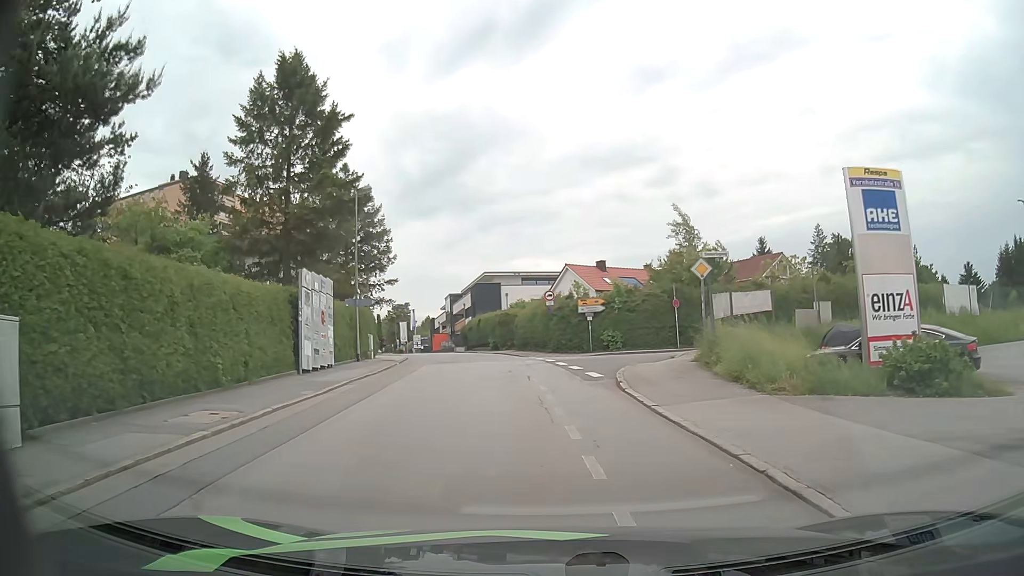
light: Day
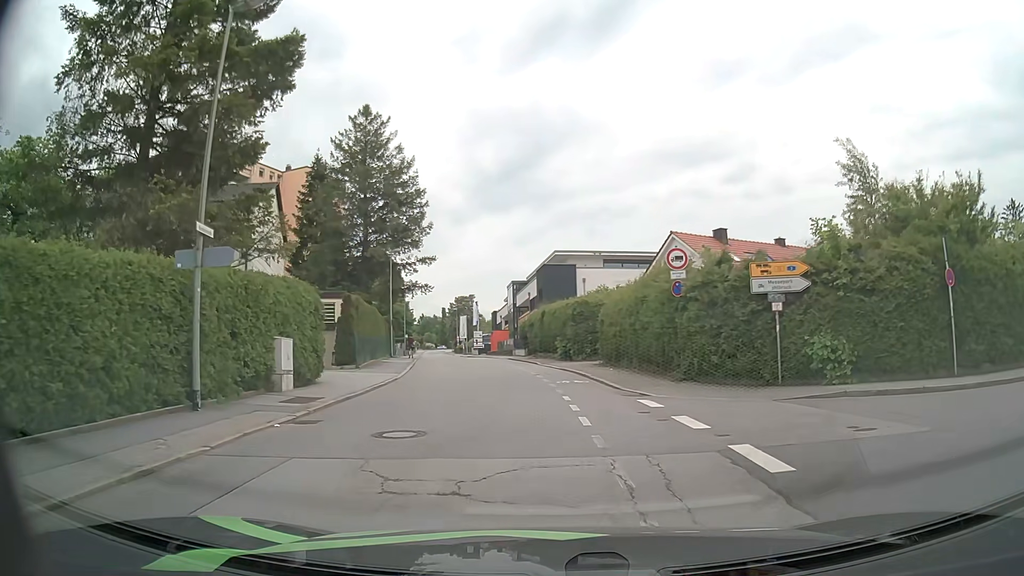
(-1.2, +20.1) m; -7°
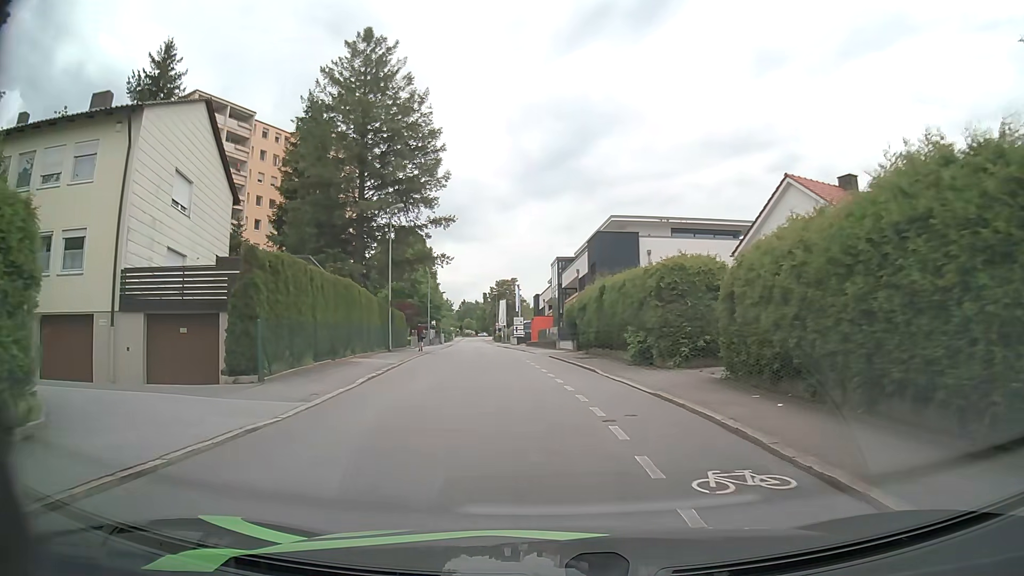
(-0.3, +13.9) m; -3°
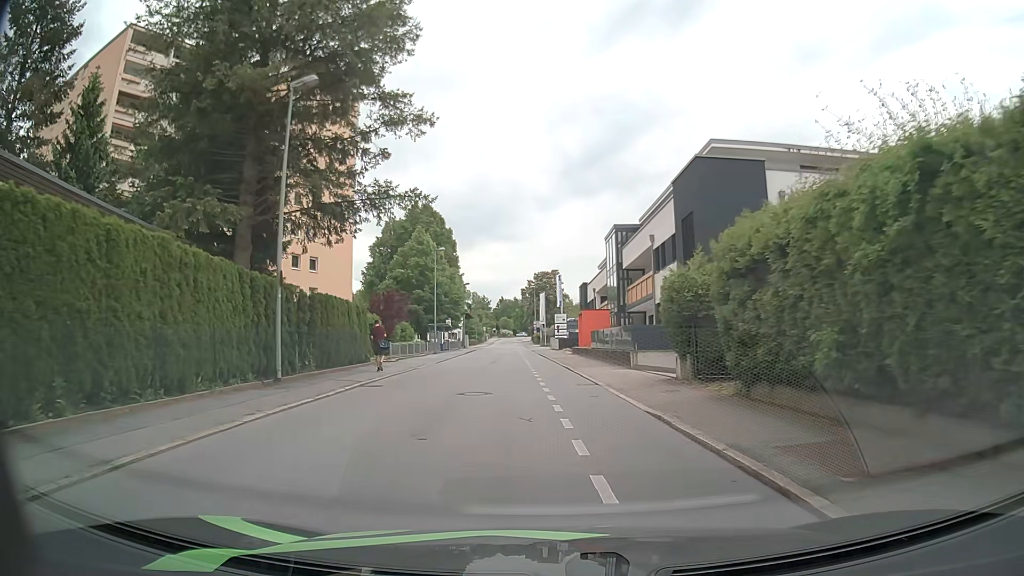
(-1.0, +20.8) m; -4°
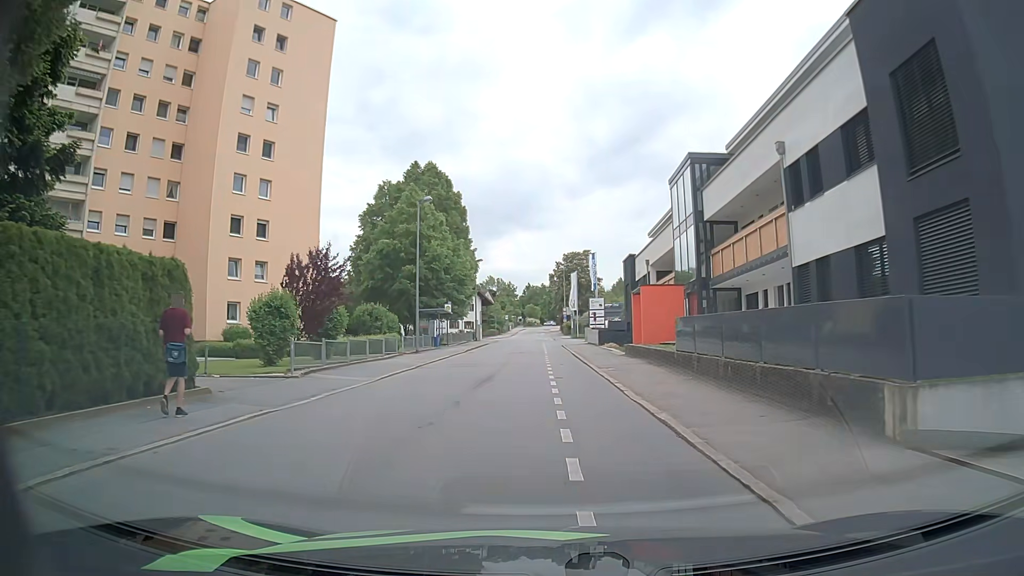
(-0.4, +17.3) m; -2°
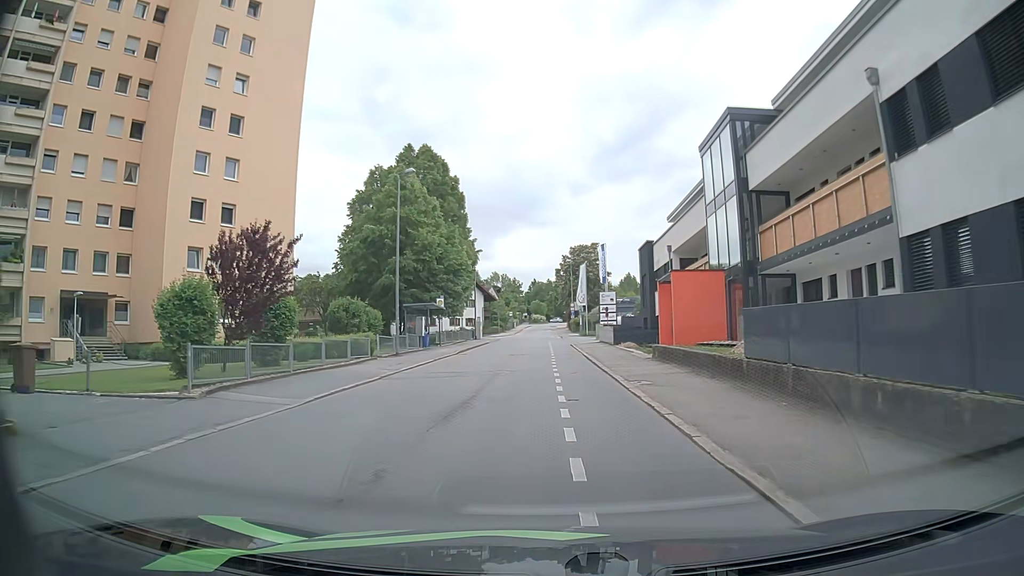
(0.0, +6.1) m; 0°
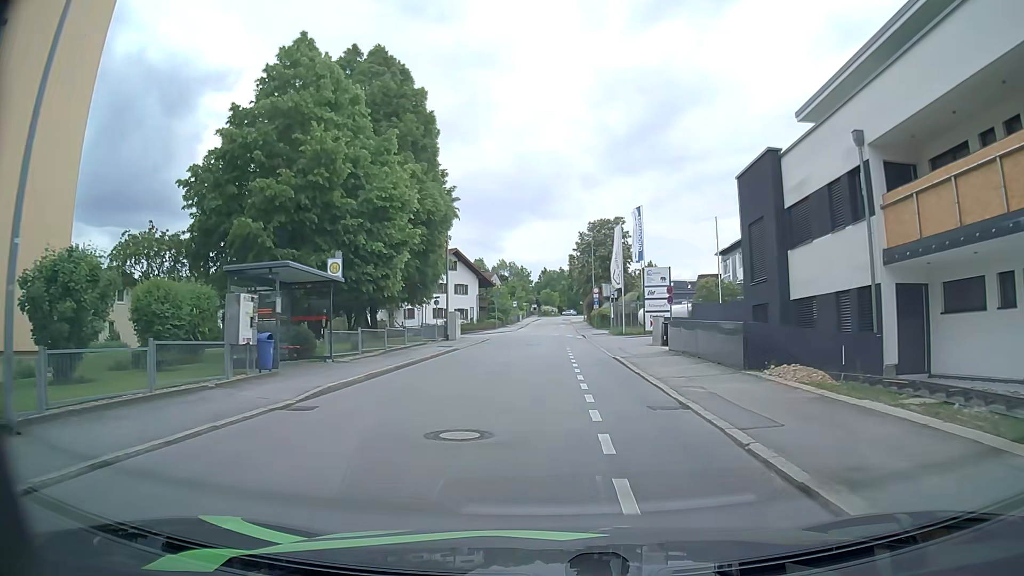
(-0.4, +23.0) m; -1°
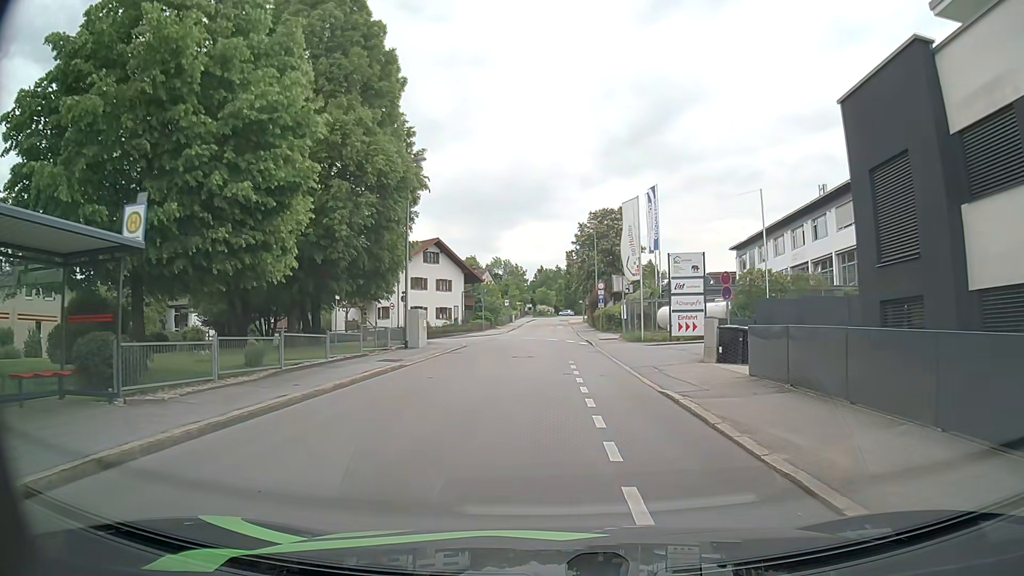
(0.0, +10.0) m; 0°
